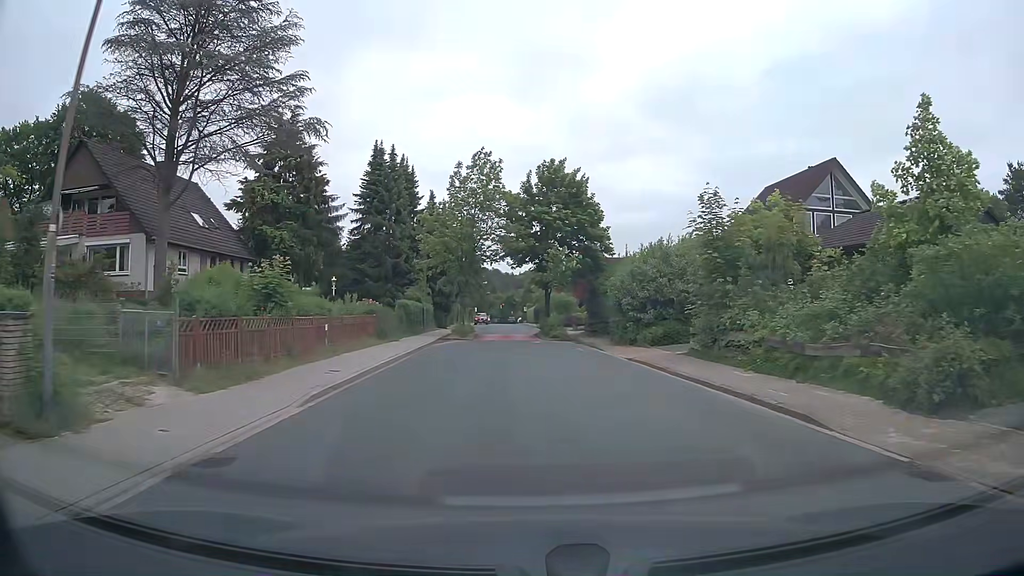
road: unclassified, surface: asphalt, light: Day
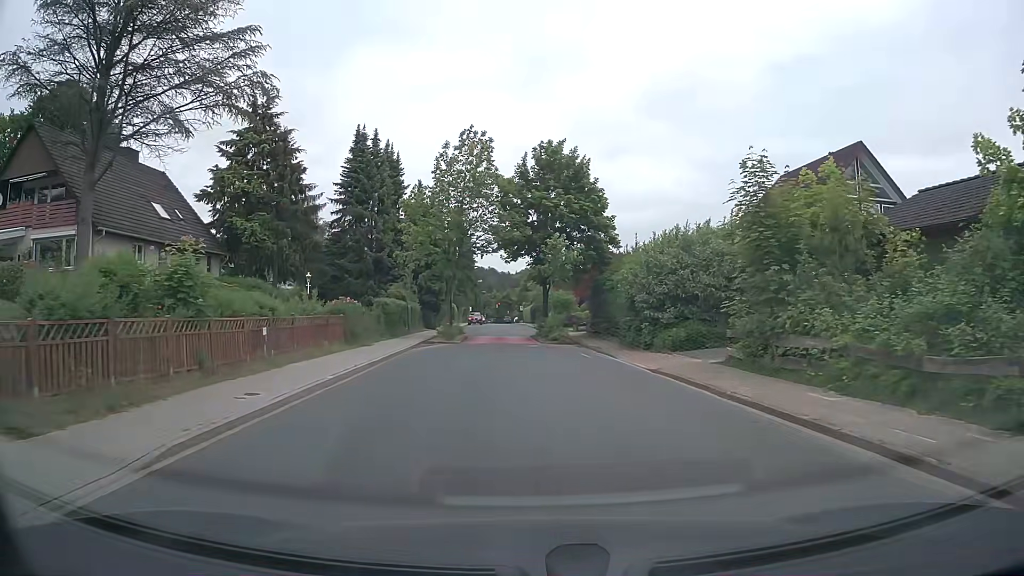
(0.0, +4.6) m; 0°
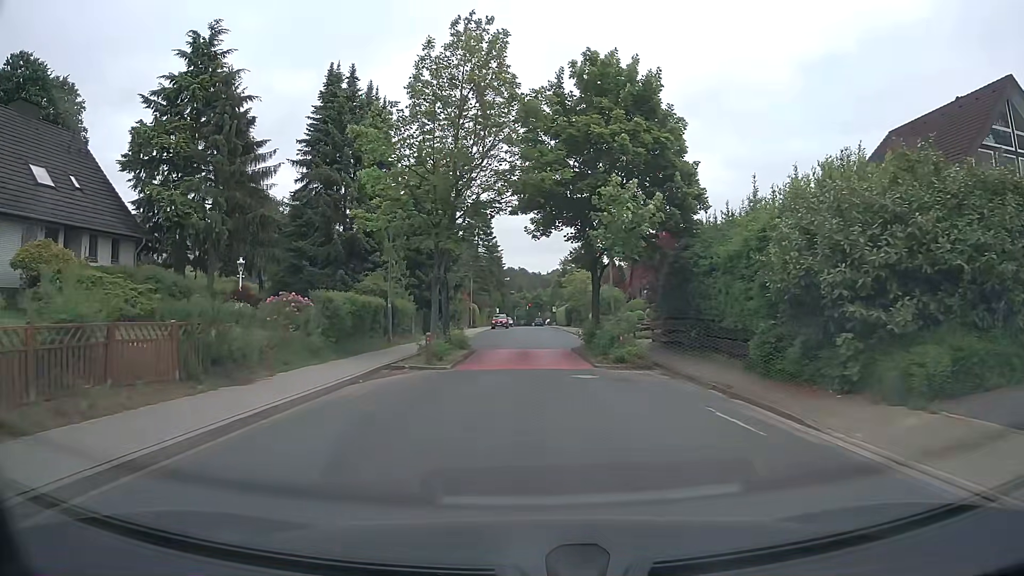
(-0.1, +13.6) m; -2°
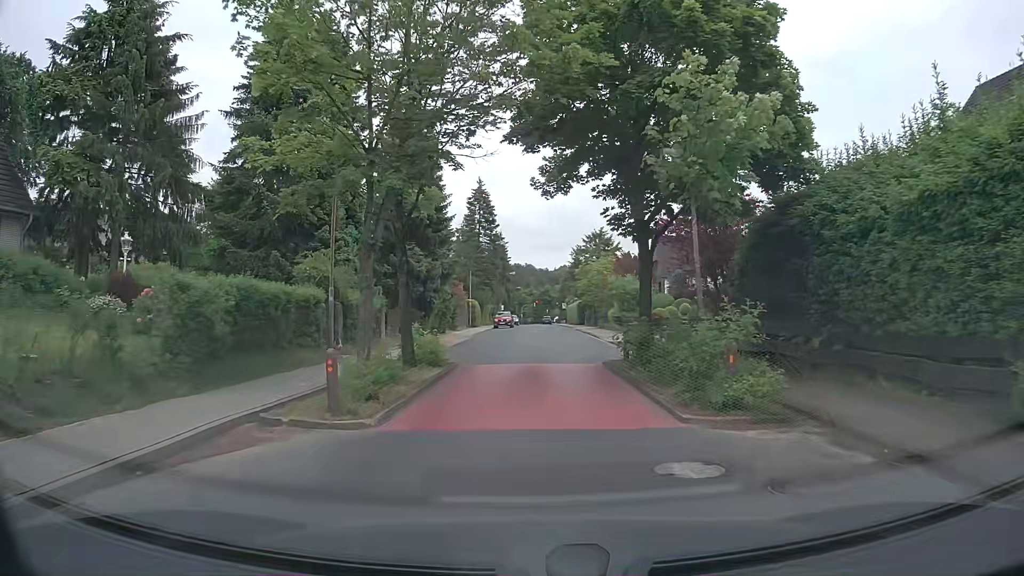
(0.0, +9.1) m; 0°
(0, +10) (0, +20) (+2, +30) (+2, +40) (+2, +50) (+2, +60) (+2, +70) (+2, +80) (+2, +90) (+2, +100) m
